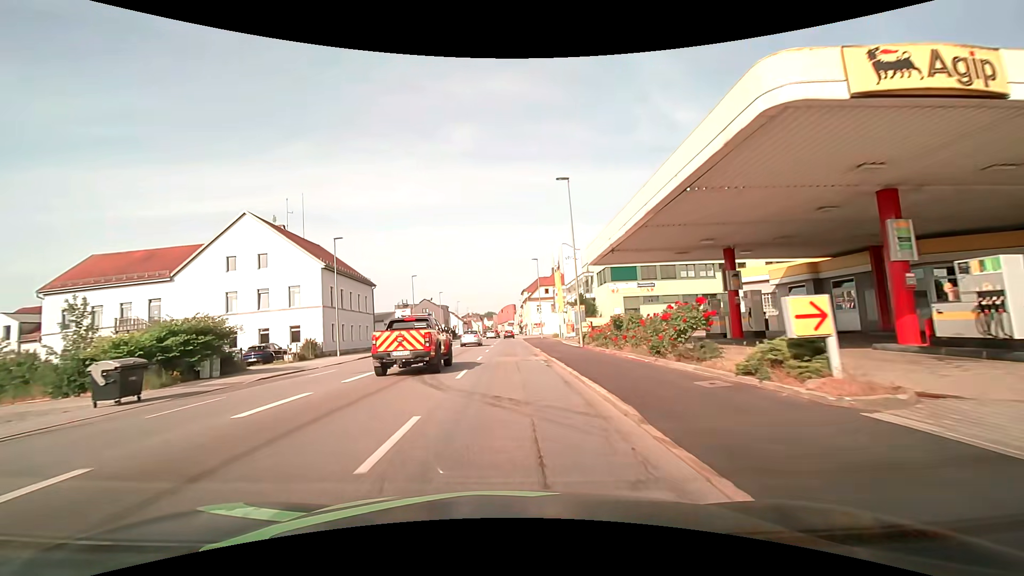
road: tertiary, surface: asphalt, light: Day
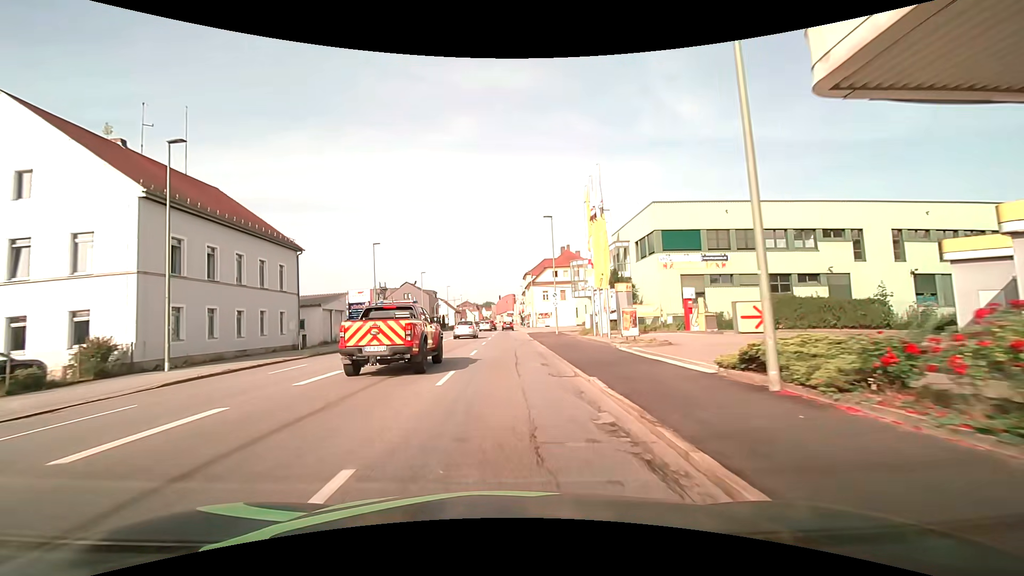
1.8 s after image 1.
(+0.1, +21.2) m; 0°
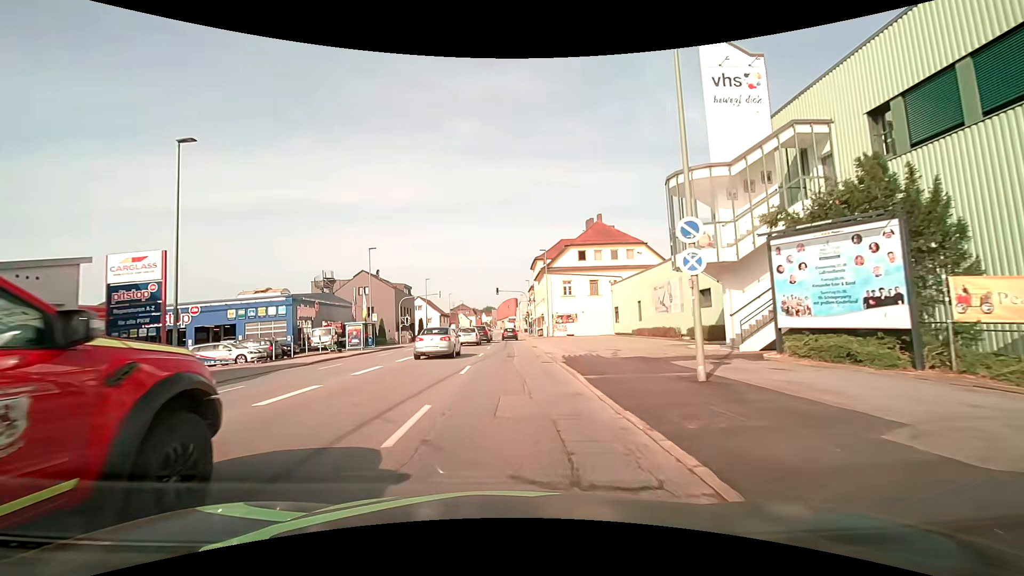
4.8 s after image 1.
(-0.1, +31.7) m; -1°
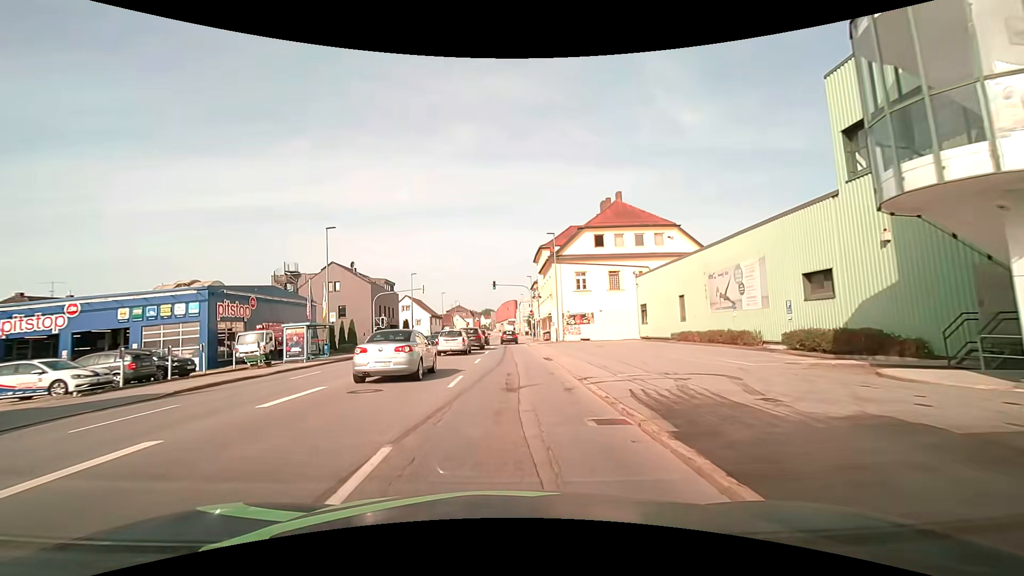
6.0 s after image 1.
(+0.1, +11.9) m; +1°
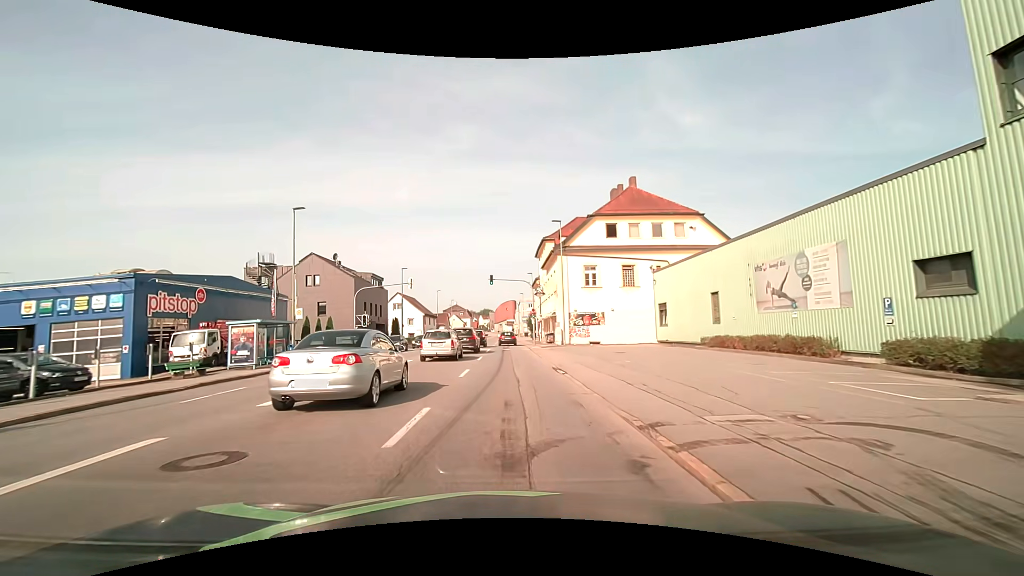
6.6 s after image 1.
(0.0, +6.0) m; 0°
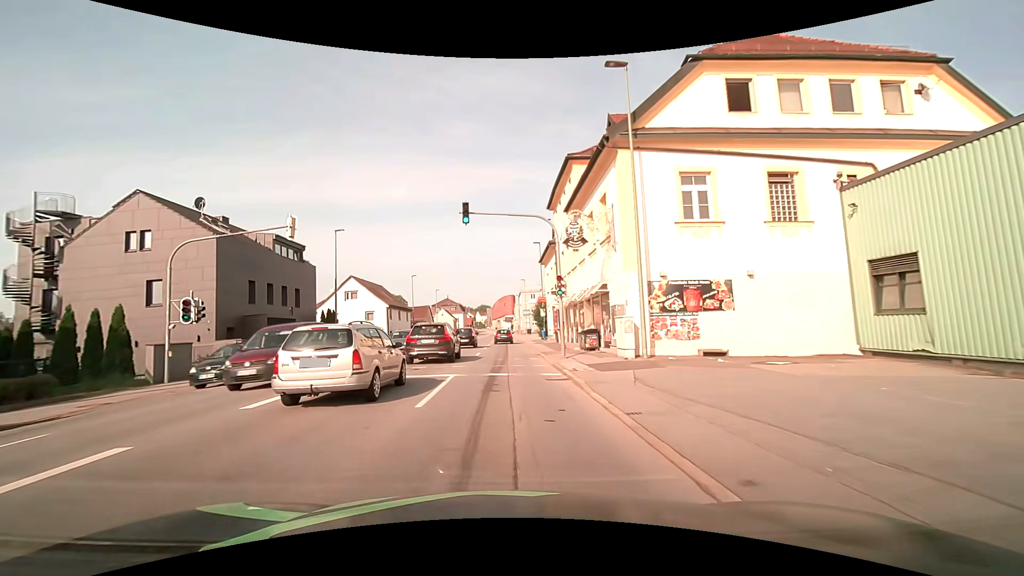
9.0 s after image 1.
(+0.1, +24.5) m; 0°
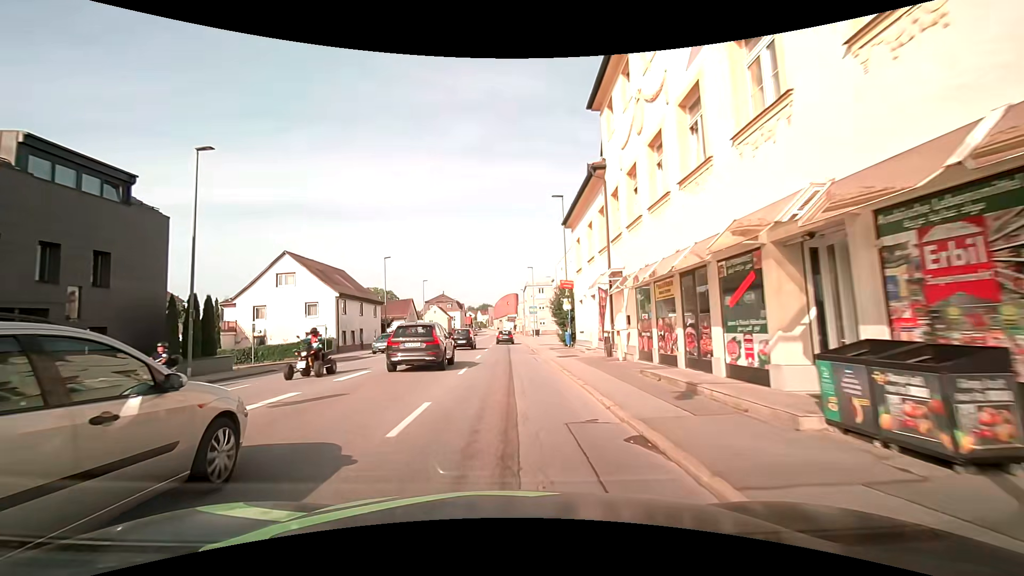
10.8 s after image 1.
(-0.1, +19.1) m; 0°
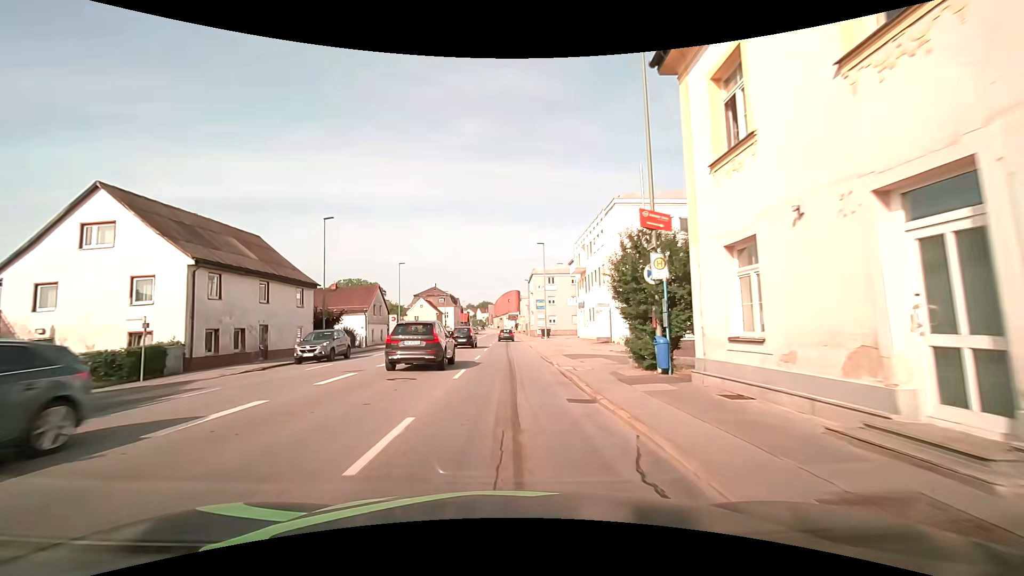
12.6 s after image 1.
(0.0, +19.8) m; 0°
(0, +10) (0, +20) (0, +30) (0, +40) (0, +50) (0, +60) (0, +70) (0, +80) (0, +90) (0, +100) m
